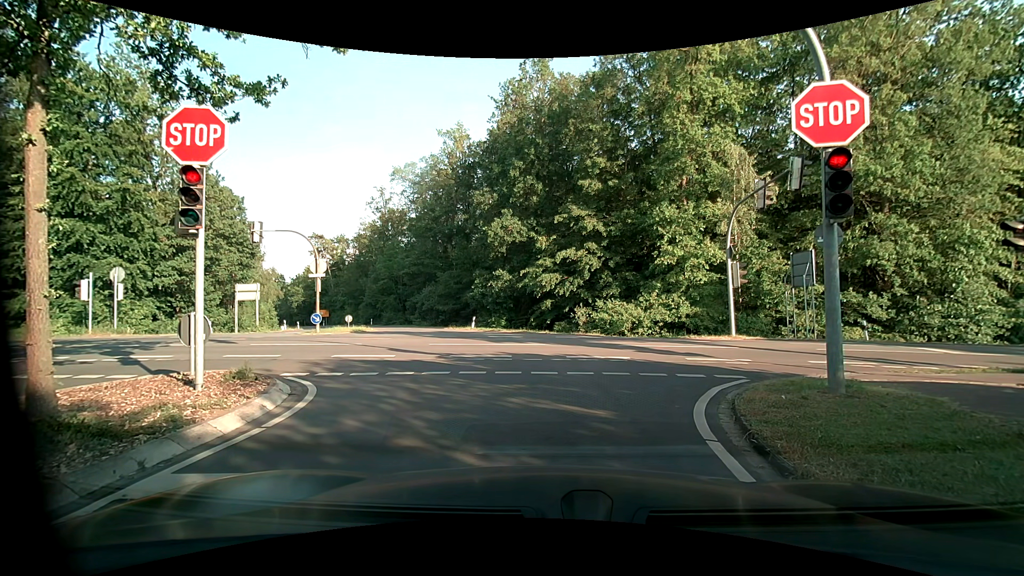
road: unclassified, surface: asphalt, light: Day
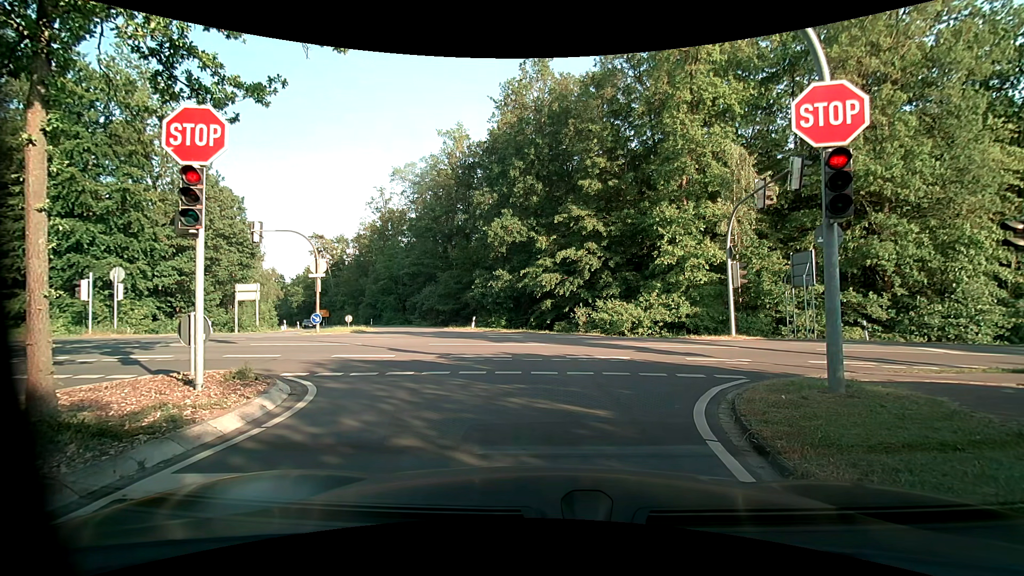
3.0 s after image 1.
(0.0, 0.0) m; 0°
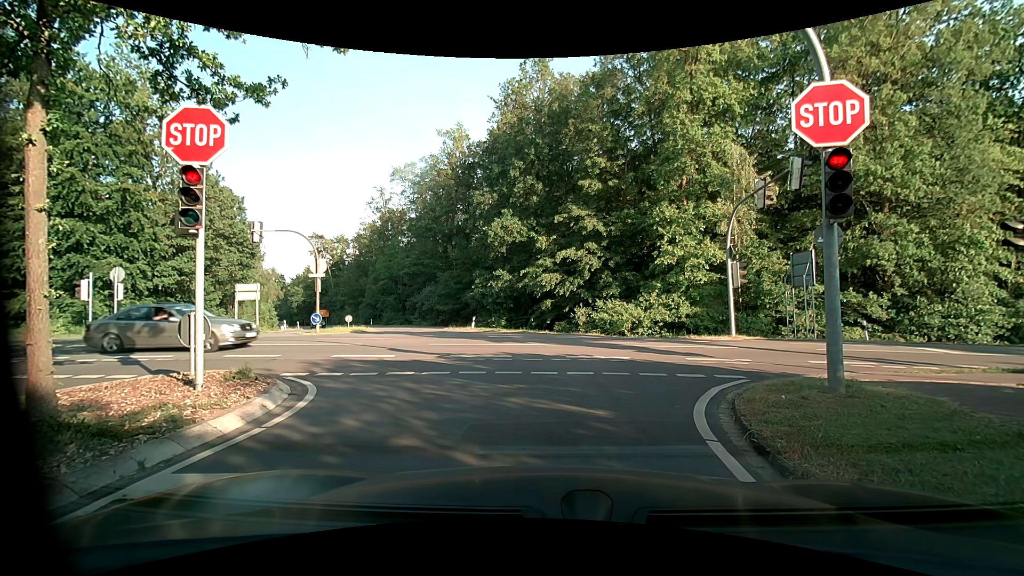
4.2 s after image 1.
(0.0, 0.0) m; 0°
(0, +10) (-1, +20) (-3, +30) (-7, +39) (-11, +48) (-16, +57) (-21, +65) (-26, +74) (-31, +83) (-37, +91) m
